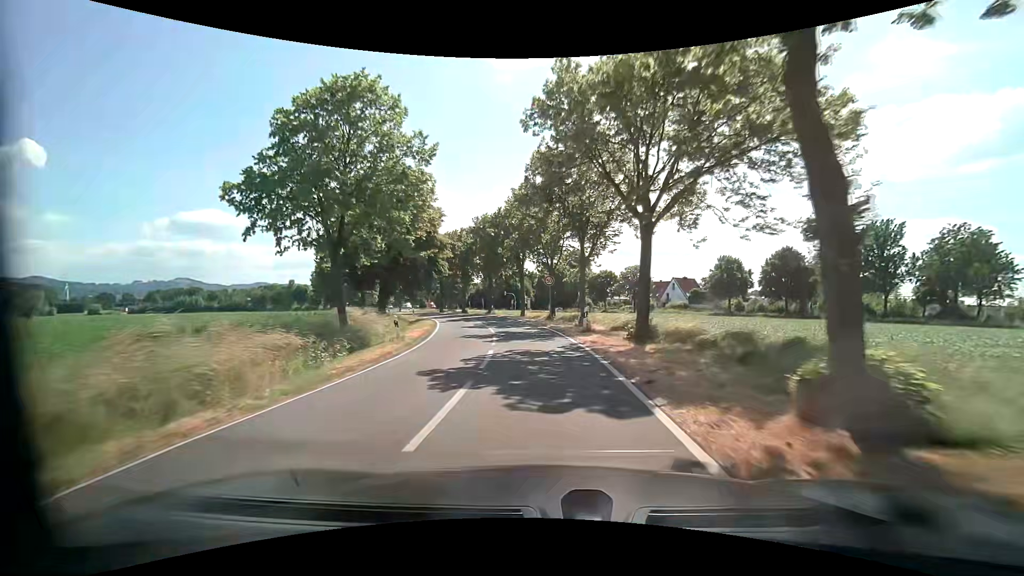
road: tertiary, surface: asphalt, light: Day
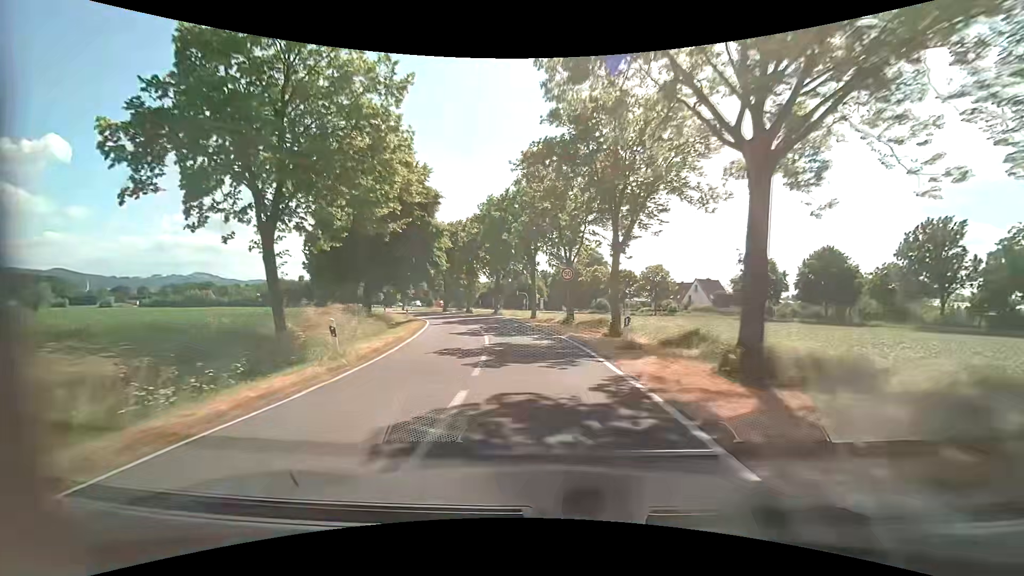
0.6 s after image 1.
(-0.1, +7.0) m; -1°
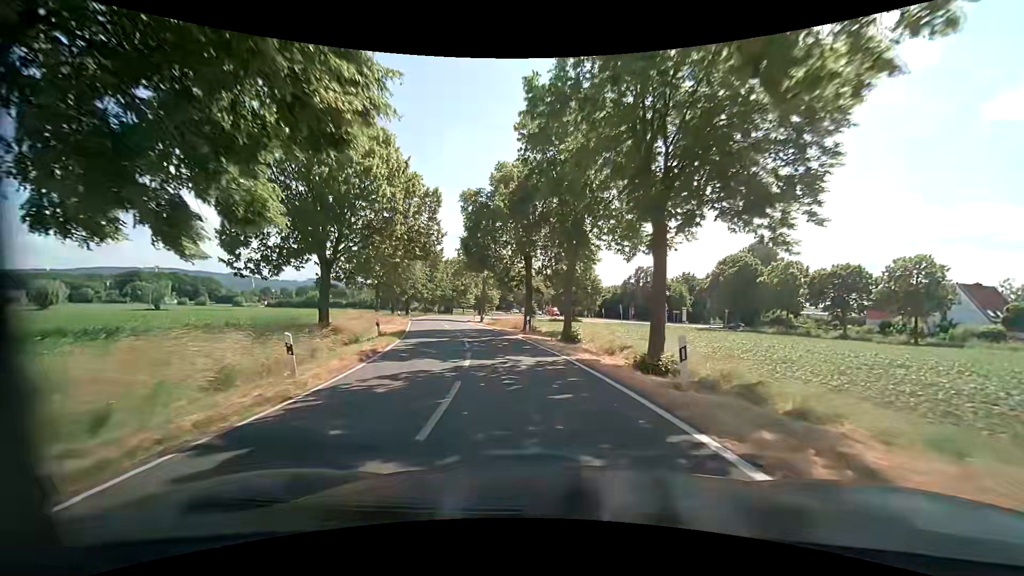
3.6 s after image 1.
(-3.4, +33.5) m; -13°
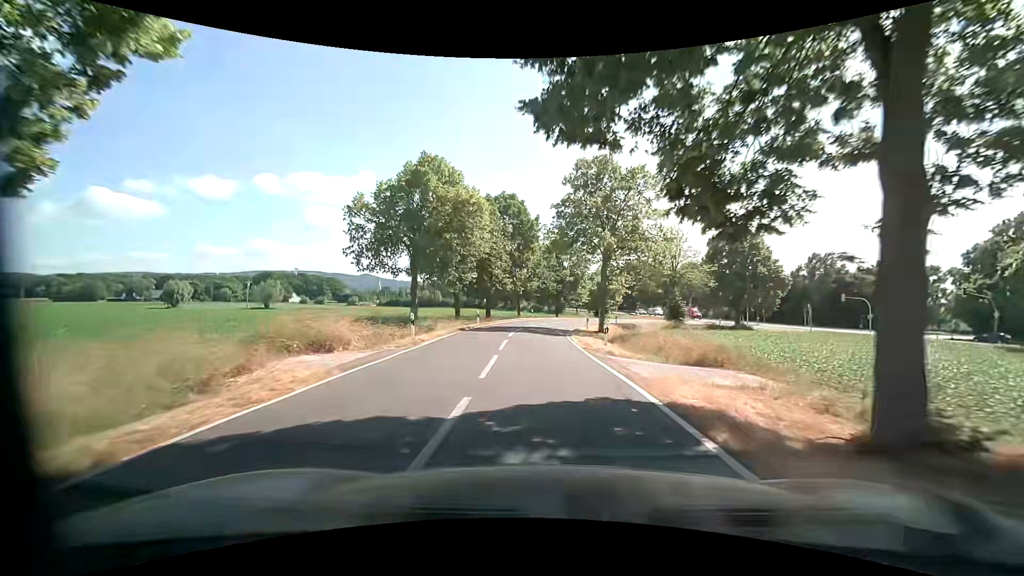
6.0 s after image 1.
(-3.2, +26.1) m; -13°
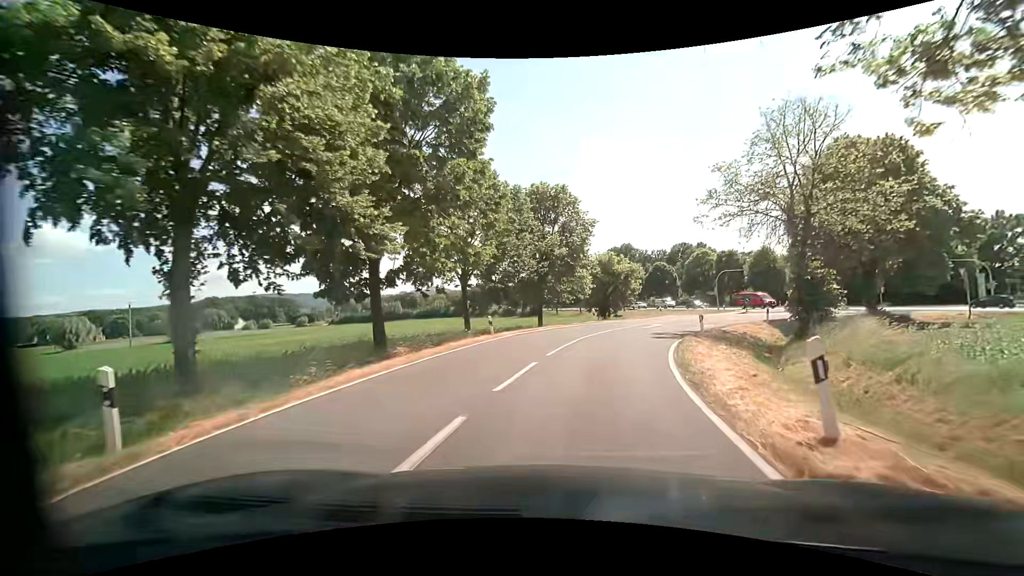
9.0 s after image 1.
(-0.3, +30.8) m; +3°
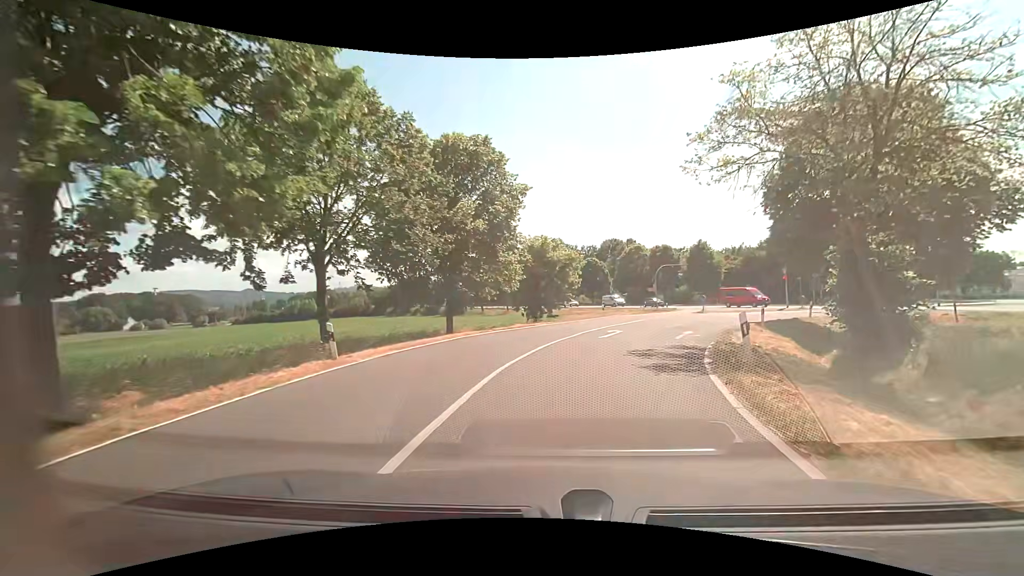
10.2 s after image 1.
(+0.6, +10.9) m; +7°
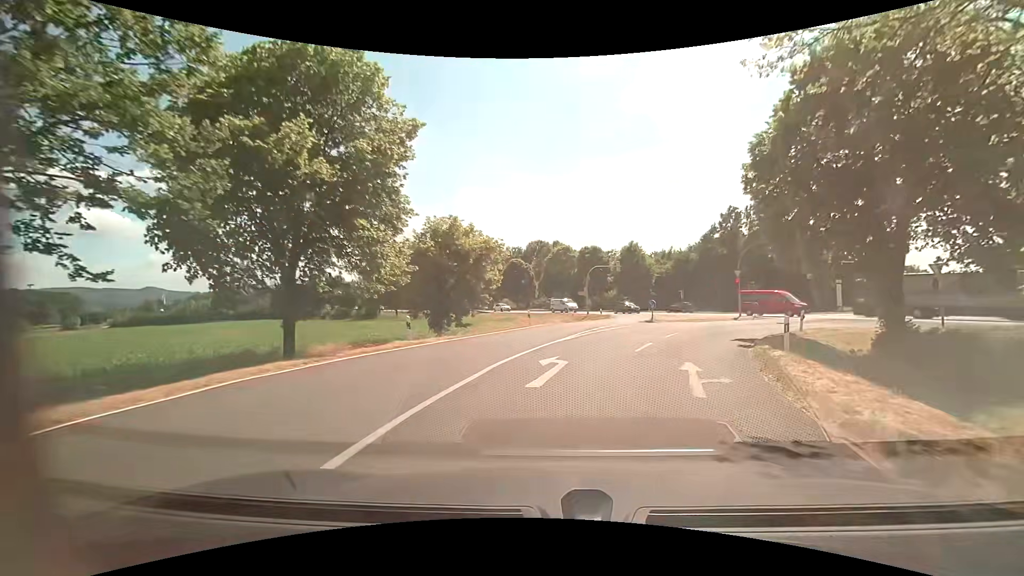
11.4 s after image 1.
(+0.8, +10.0) m; +9°
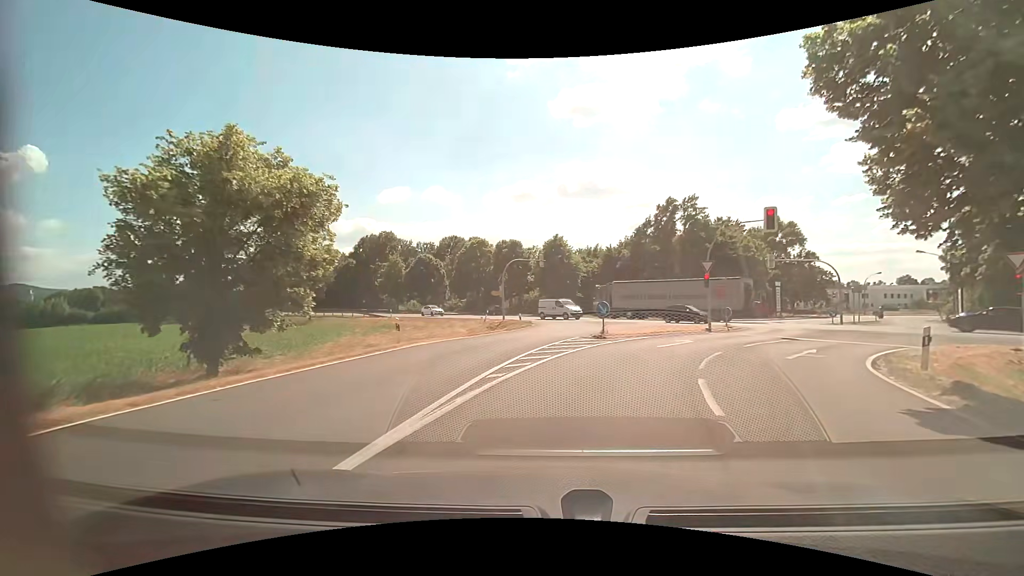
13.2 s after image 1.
(+1.2, +13.4) m; +9°
(+1, +10) (+4, +19) (+10, +27) (+16, +36) (+17, +45) (+11, +54) (+4, +61) (-3, +68) (-10, +75) (-17, +82) m
